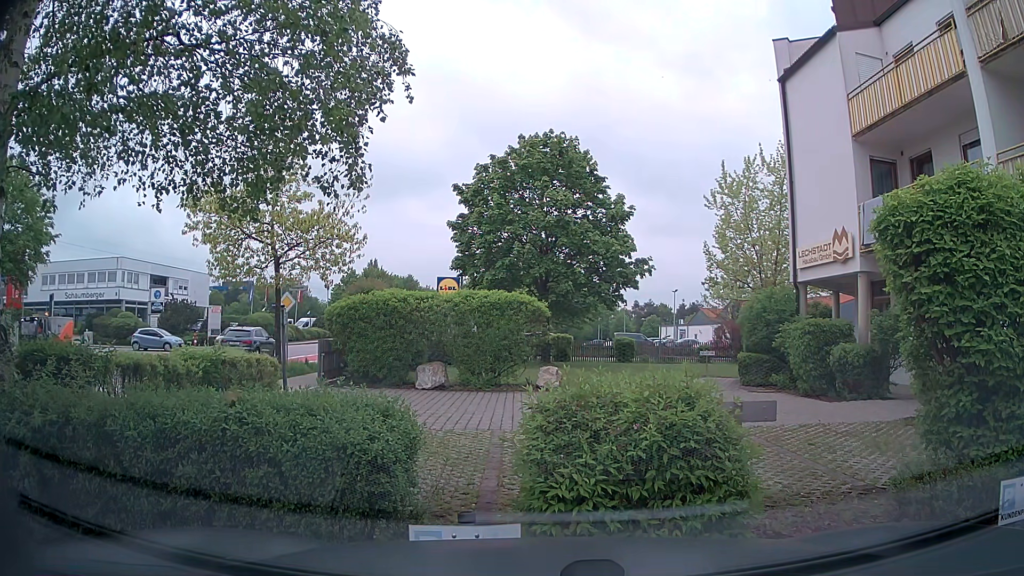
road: tertiary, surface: asphalt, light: Day
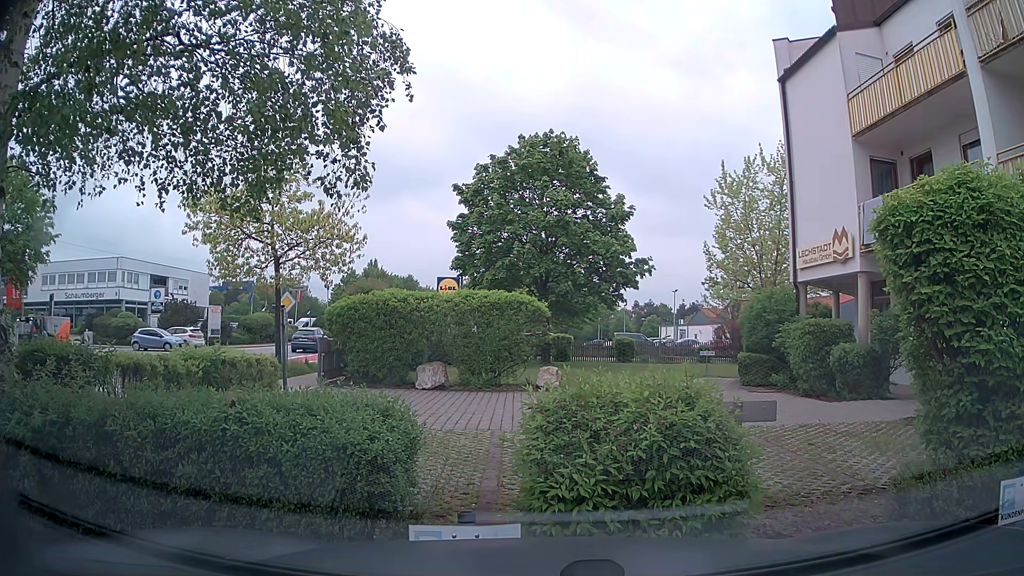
(0.0, 0.0) m; 0°
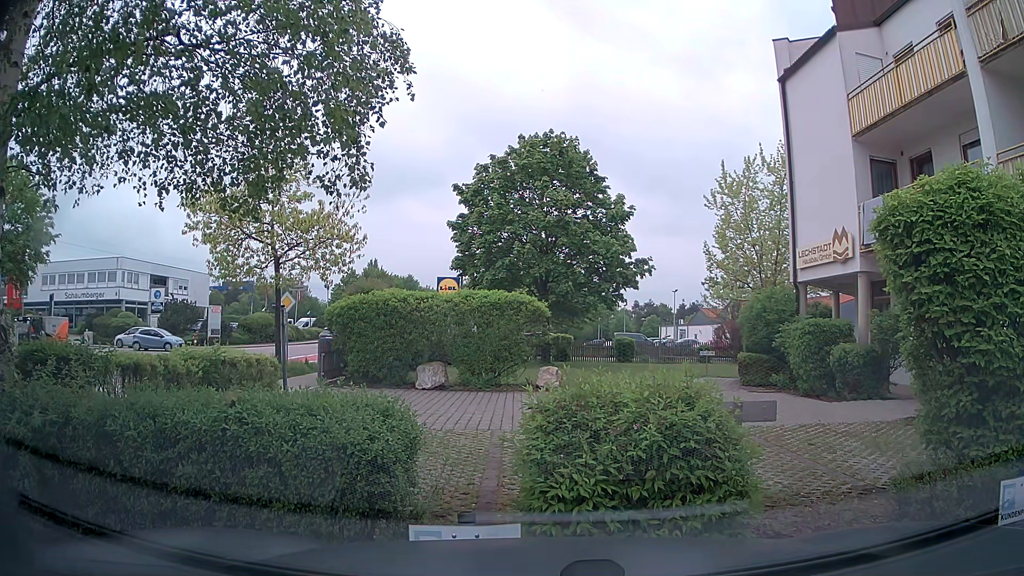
(0.0, 0.0) m; 0°
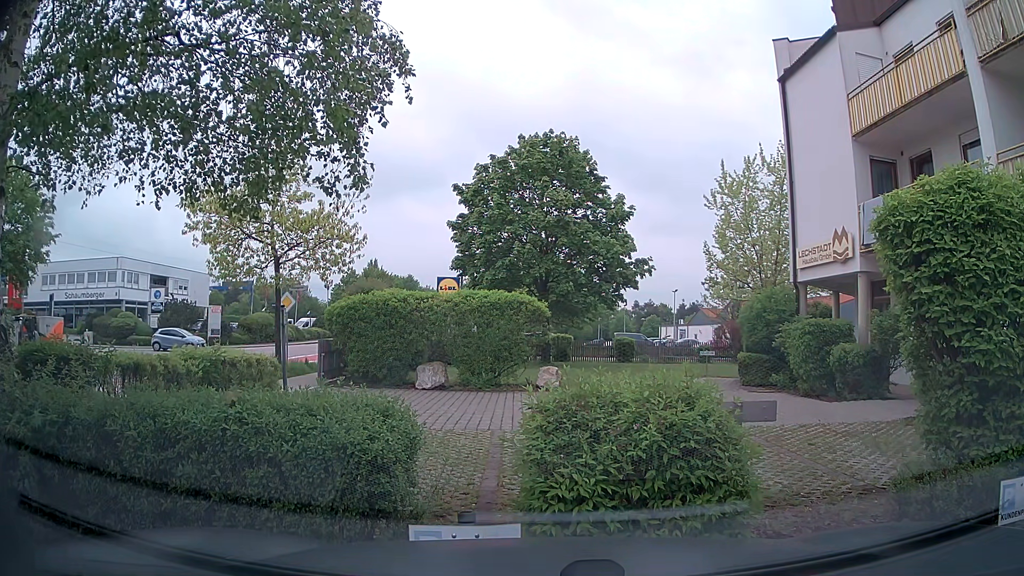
(0.0, 0.0) m; 0°
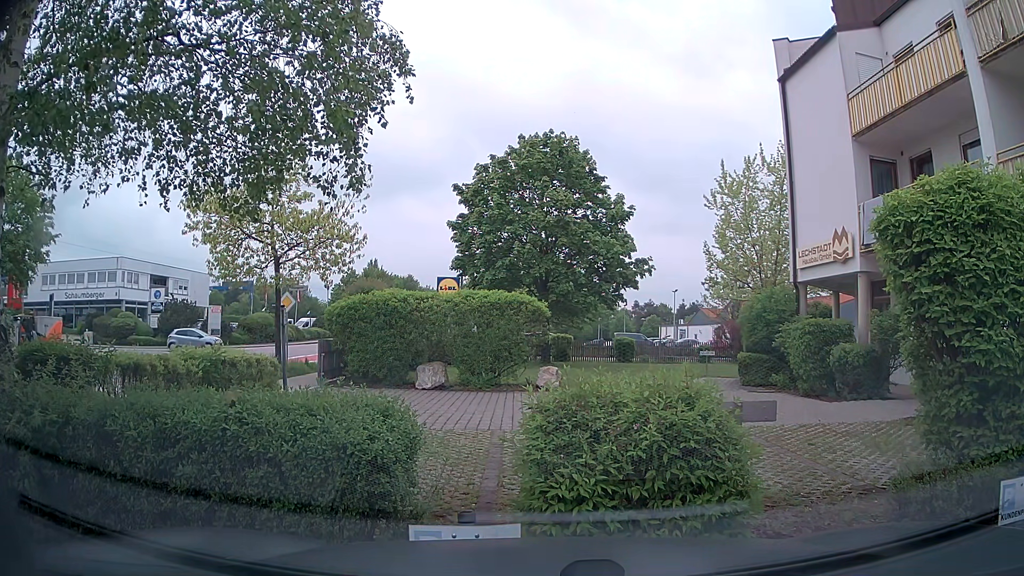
(0.0, 0.0) m; 0°
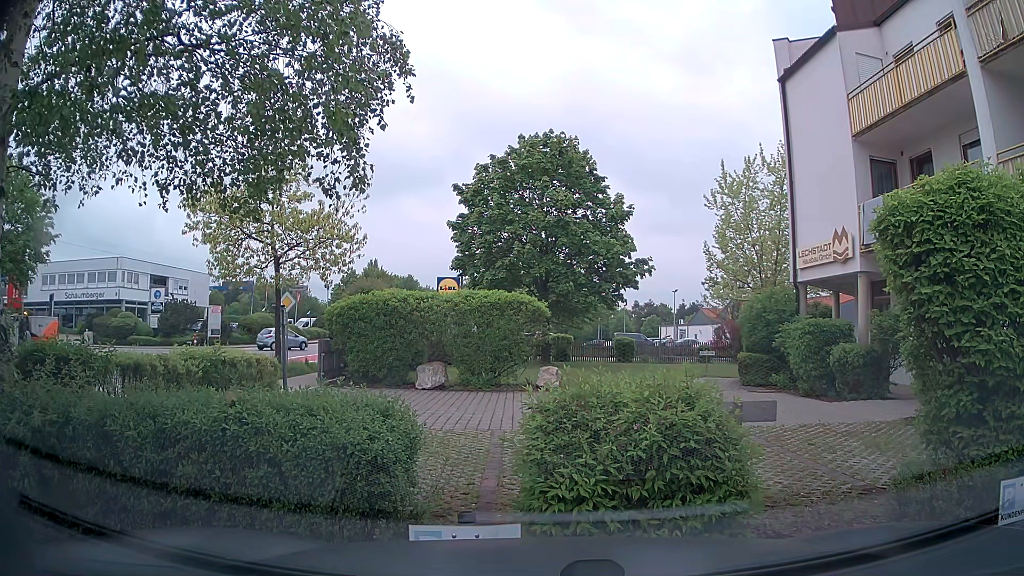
(0.0, 0.0) m; 0°
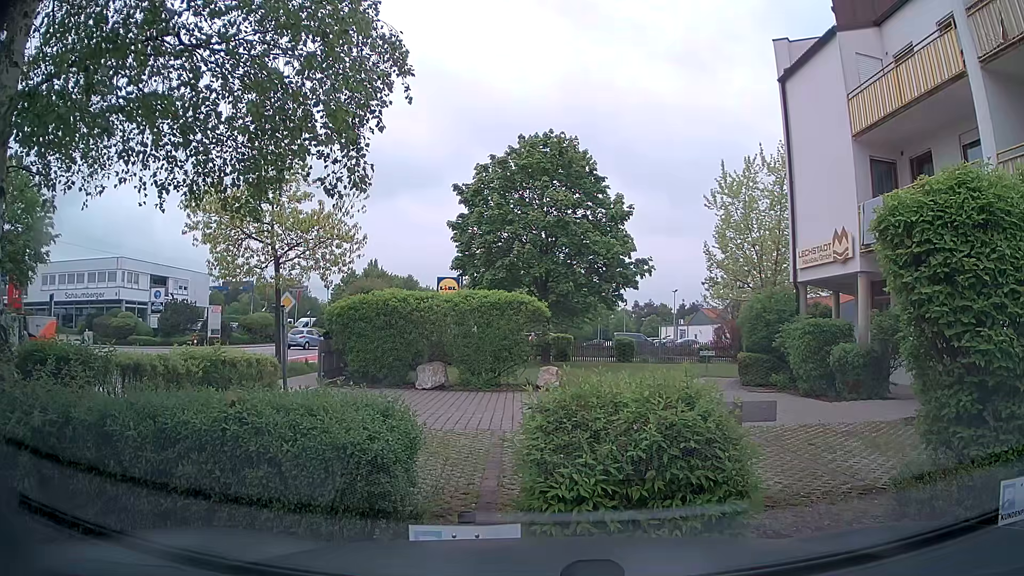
(0.0, 0.0) m; 0°
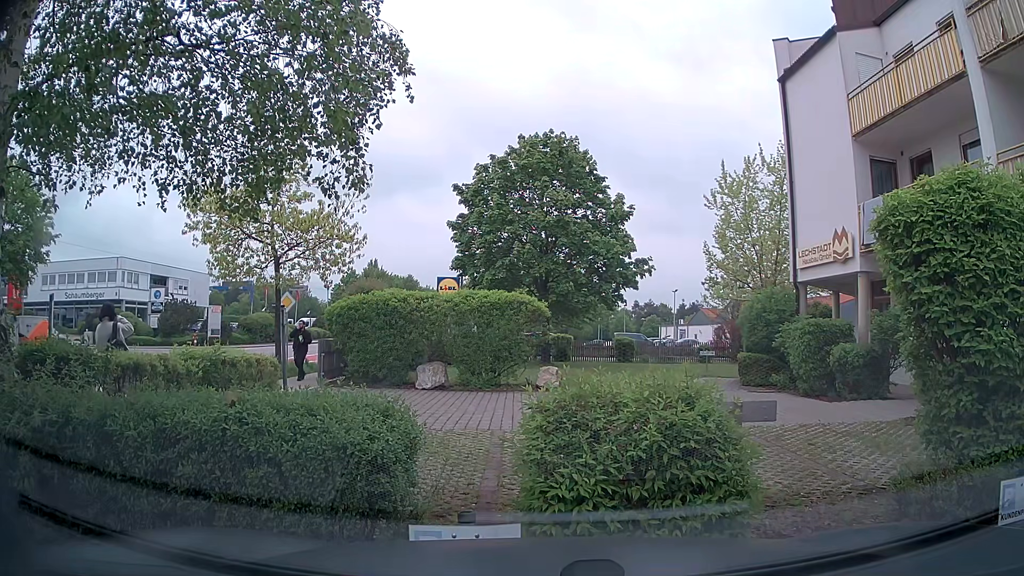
(0.0, 0.0) m; 0°
